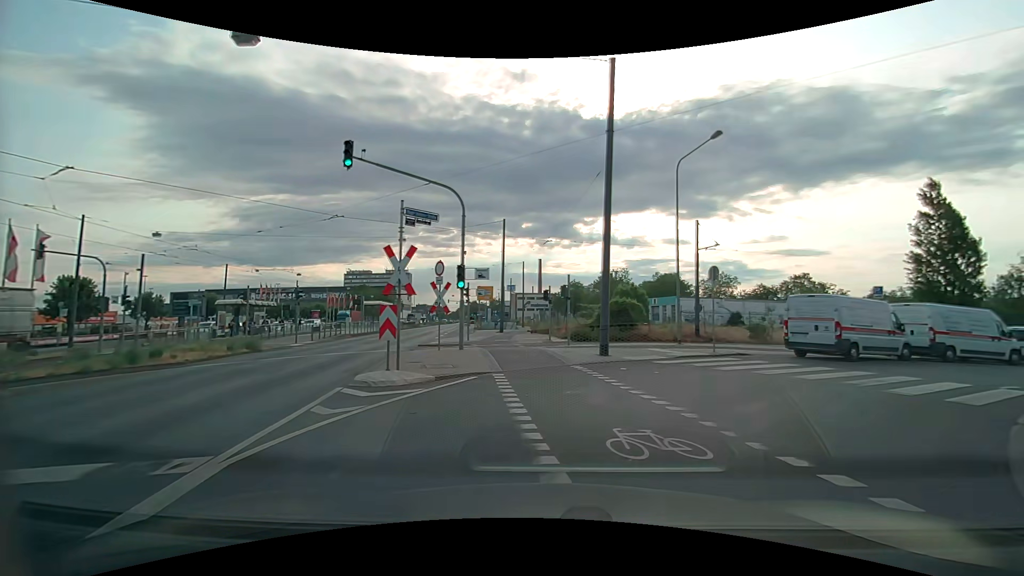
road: unclassified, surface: asphalt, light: Day
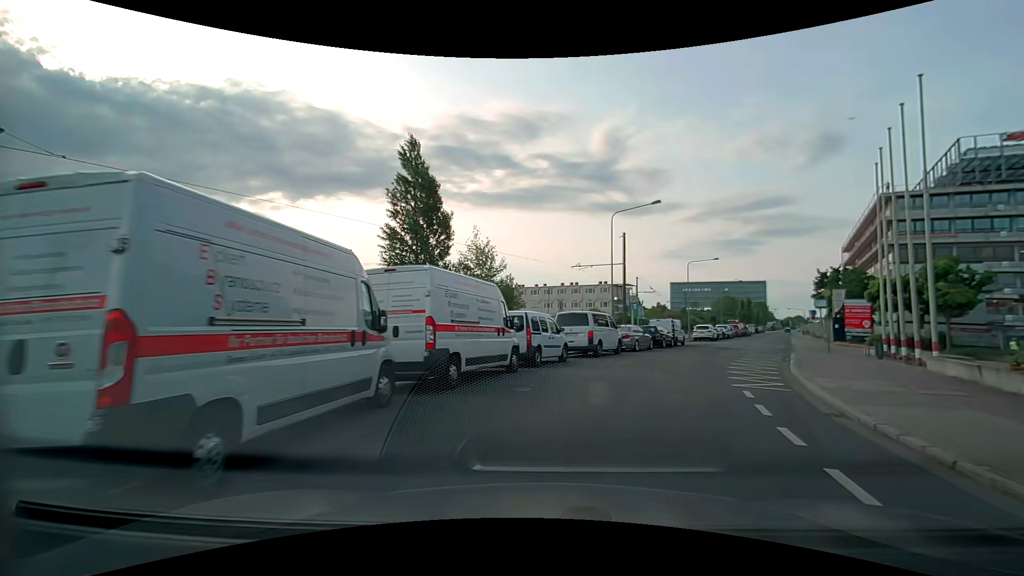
(+8.1, +15.7) m; +53°
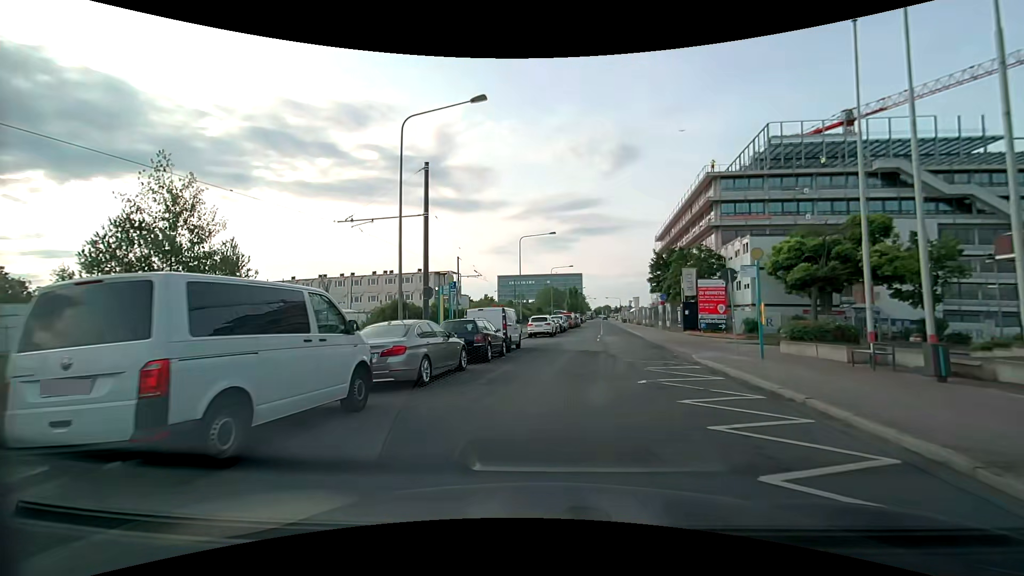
(+3.3, +16.1) m; +20°
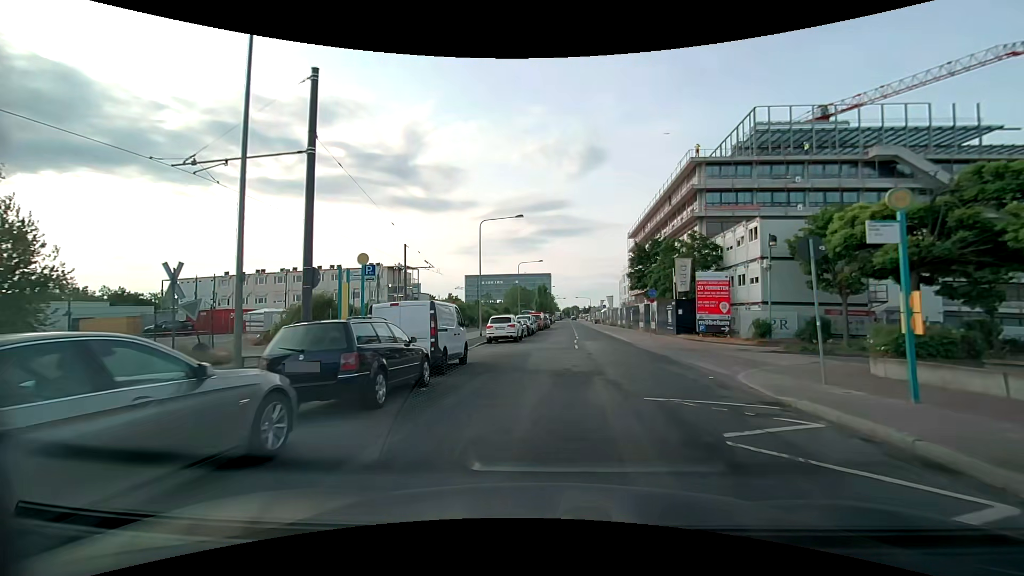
(+0.2, +8.3) m; +3°
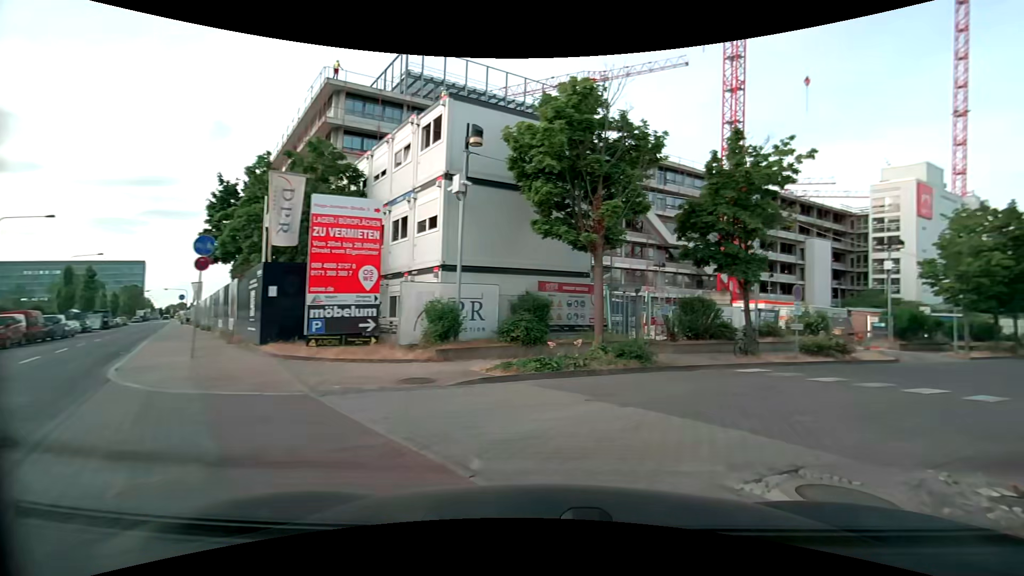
(+4.7, +19.5) m; +38°
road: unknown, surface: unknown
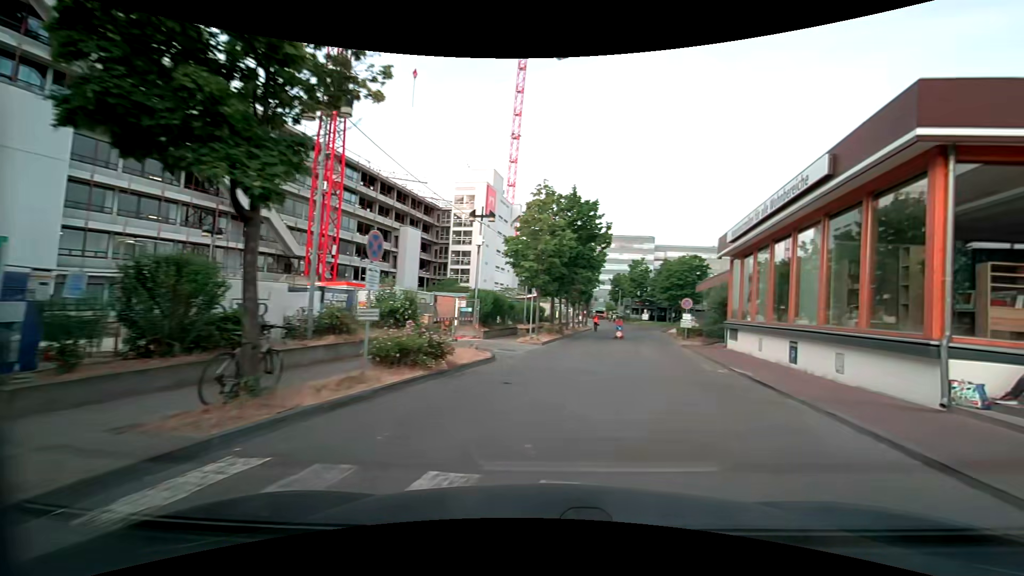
(+4.5, +11.0) m; +47°
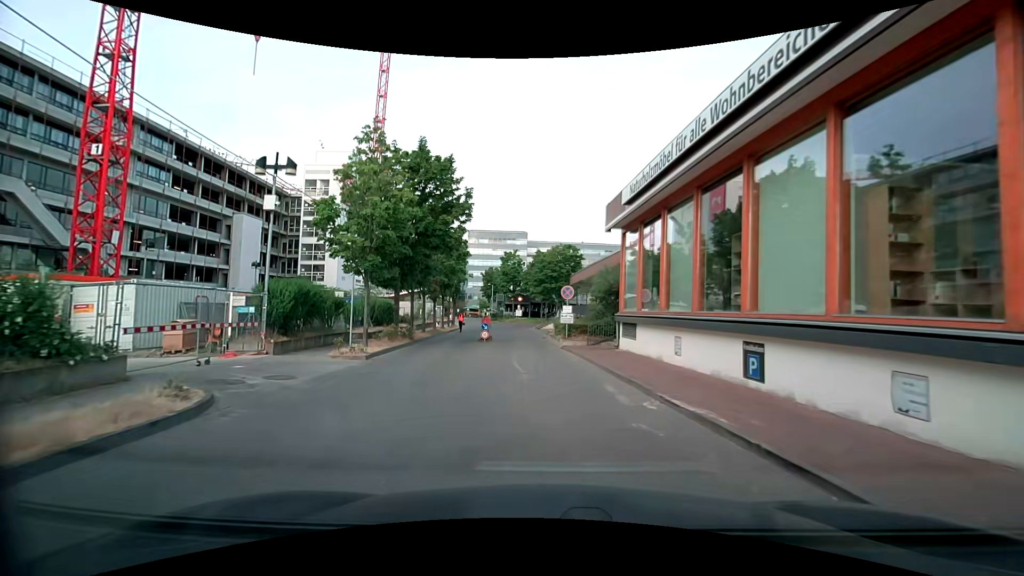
(+1.1, +8.1) m; +13°
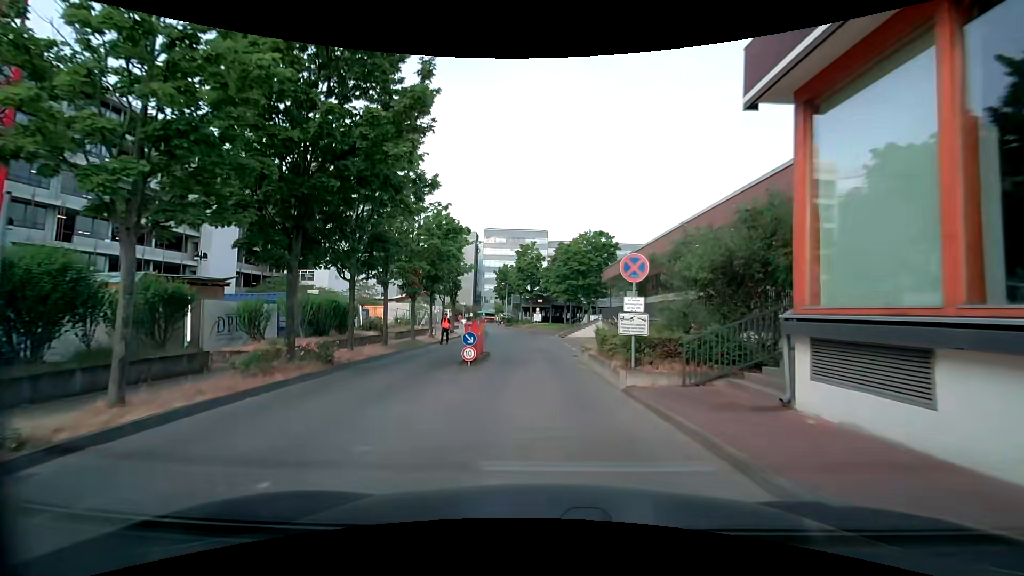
(-0.5, +12.2) m; -4°
